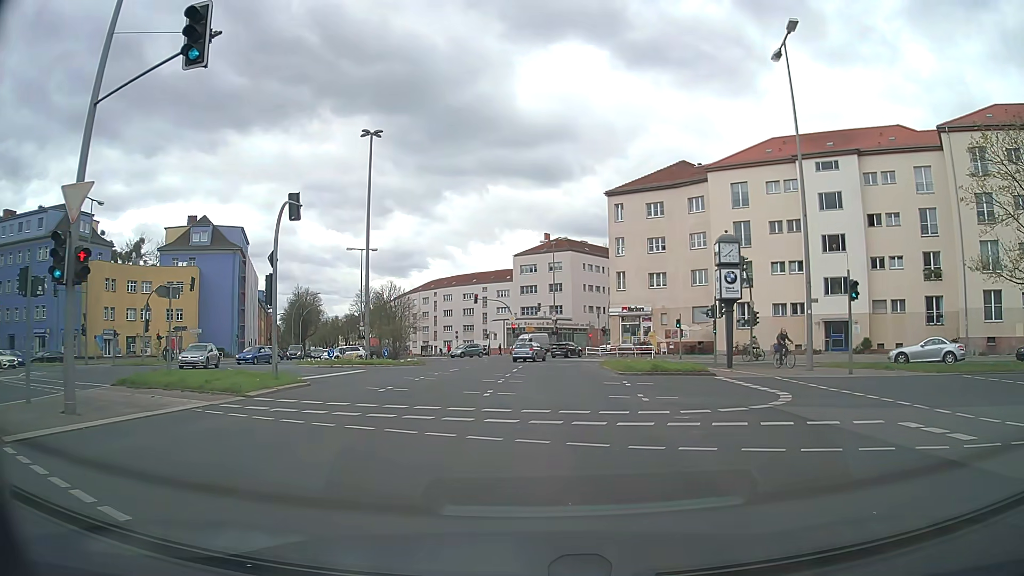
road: secondary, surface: asphalt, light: Day
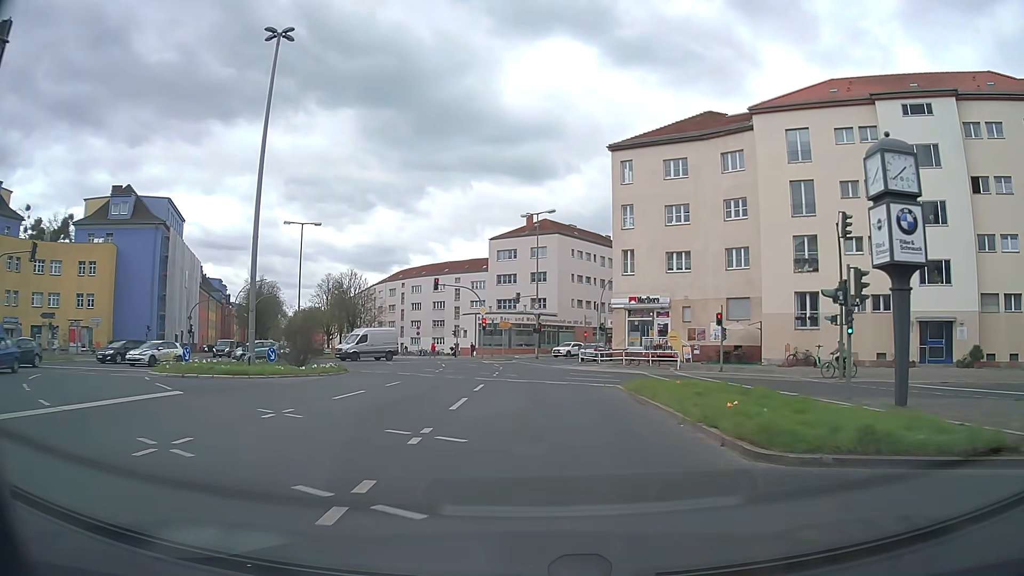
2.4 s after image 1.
(-0.1, +16.7) m; +1°
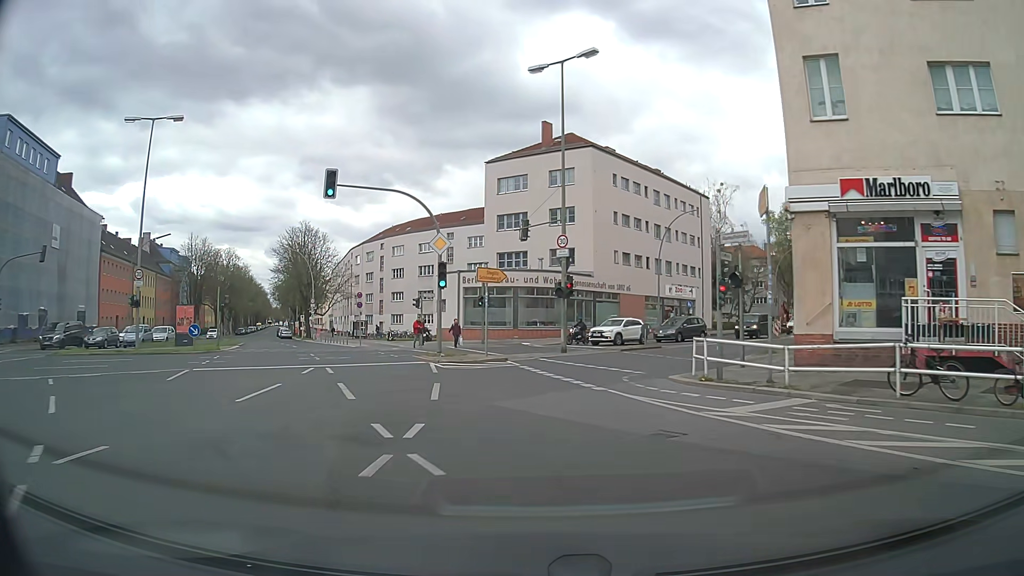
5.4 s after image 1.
(-0.2, +30.9) m; -2°
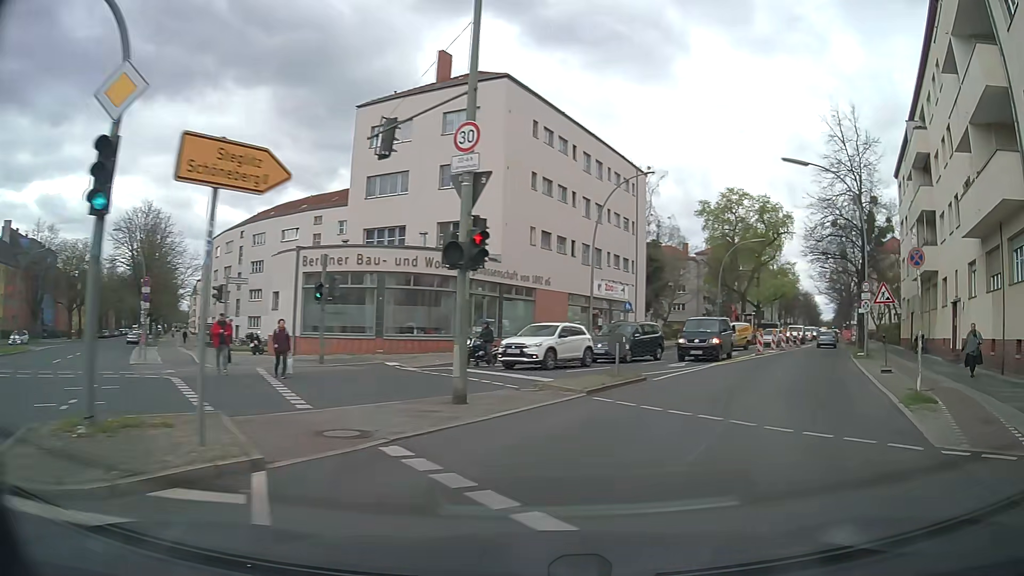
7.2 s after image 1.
(+0.4, +16.5) m; +9°
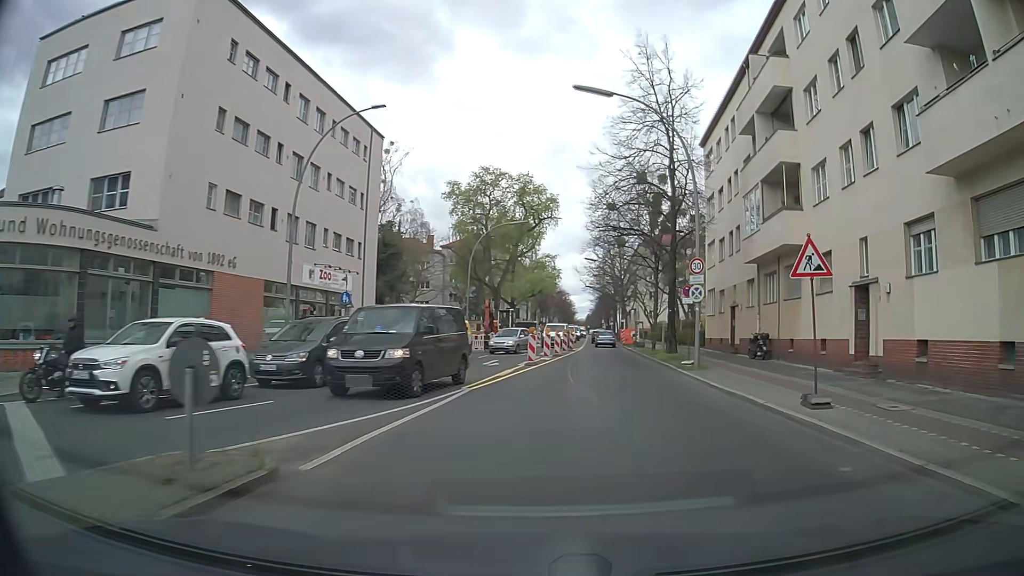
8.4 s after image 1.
(+2.5, +11.6) m; +22°
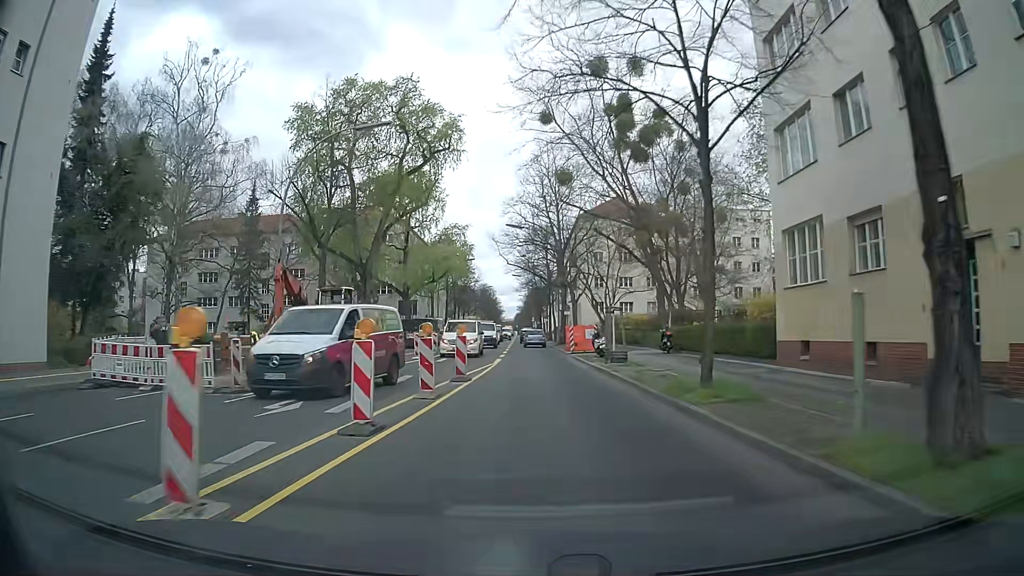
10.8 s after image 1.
(+2.5, +27.2) m; +6°
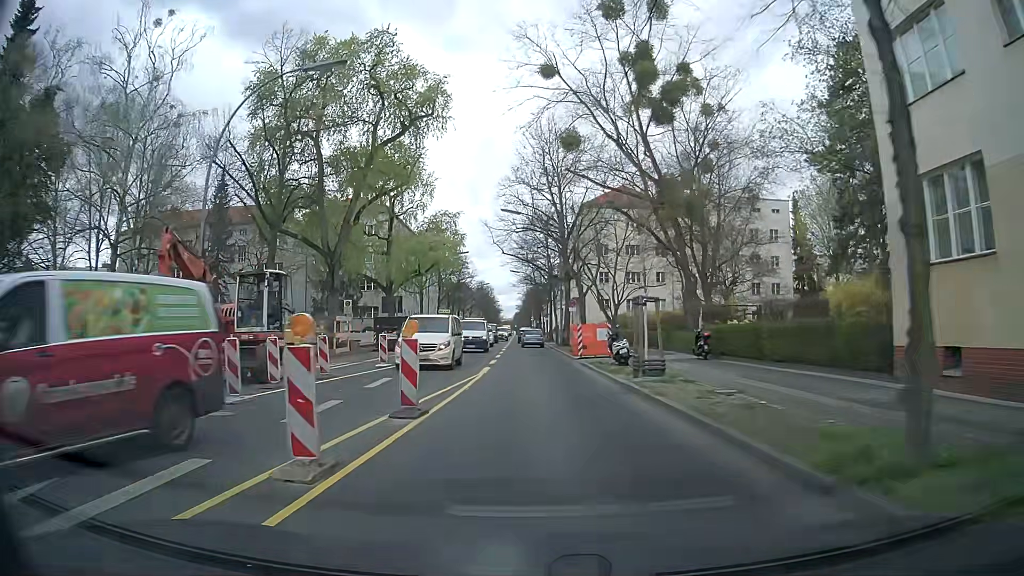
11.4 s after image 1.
(0.0, +7.2) m; 0°
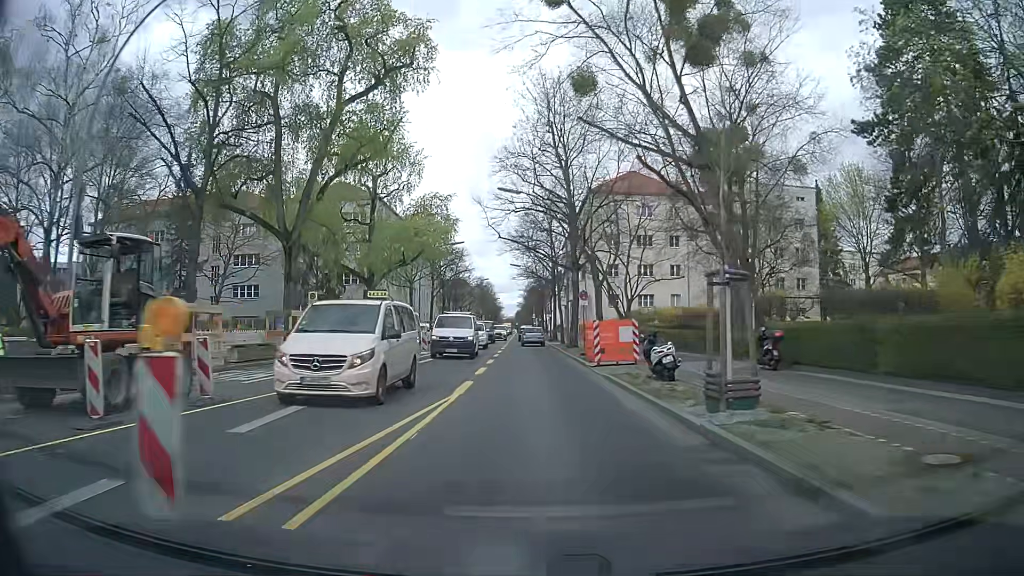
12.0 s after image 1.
(0.0, +7.3) m; 0°
